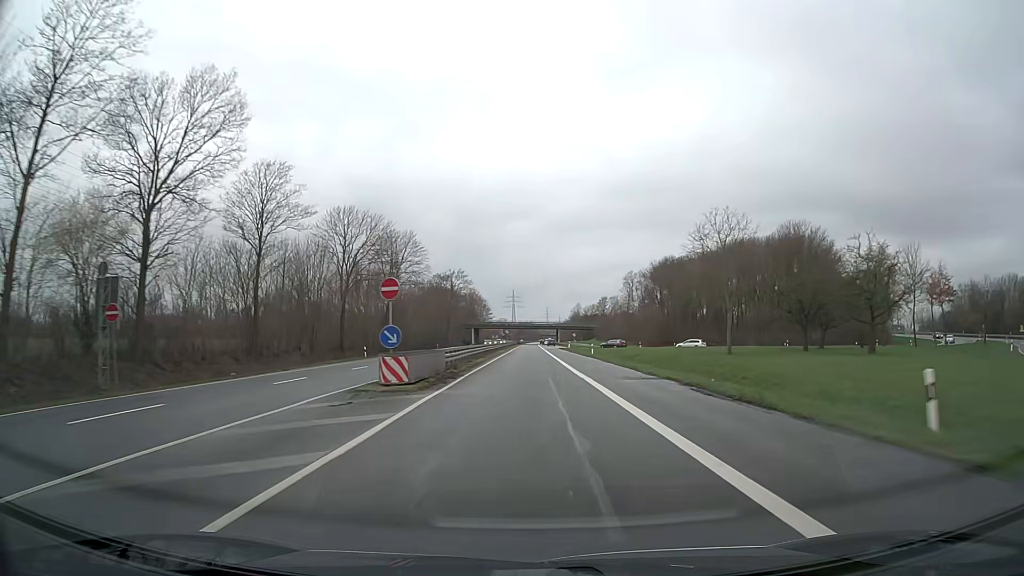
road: trunk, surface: asphalt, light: Day
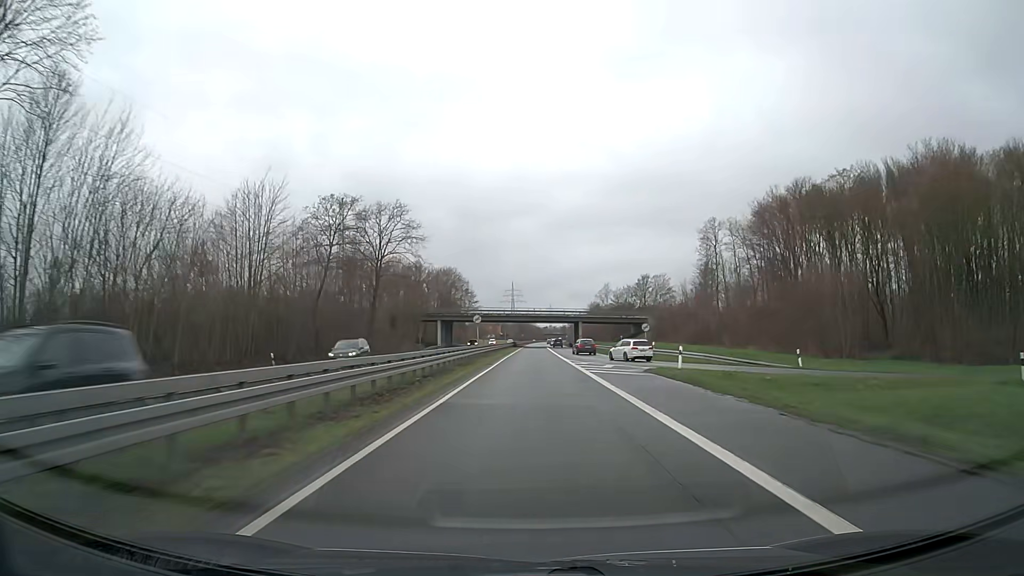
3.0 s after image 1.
(-0.1, +78.9) m; 0°
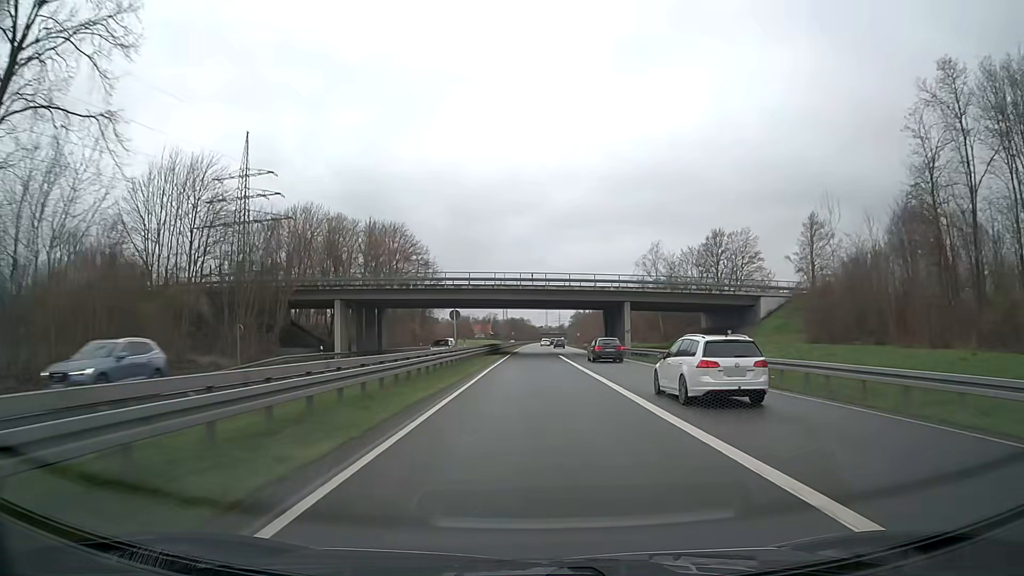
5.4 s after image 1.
(+0.3, +63.2) m; 0°
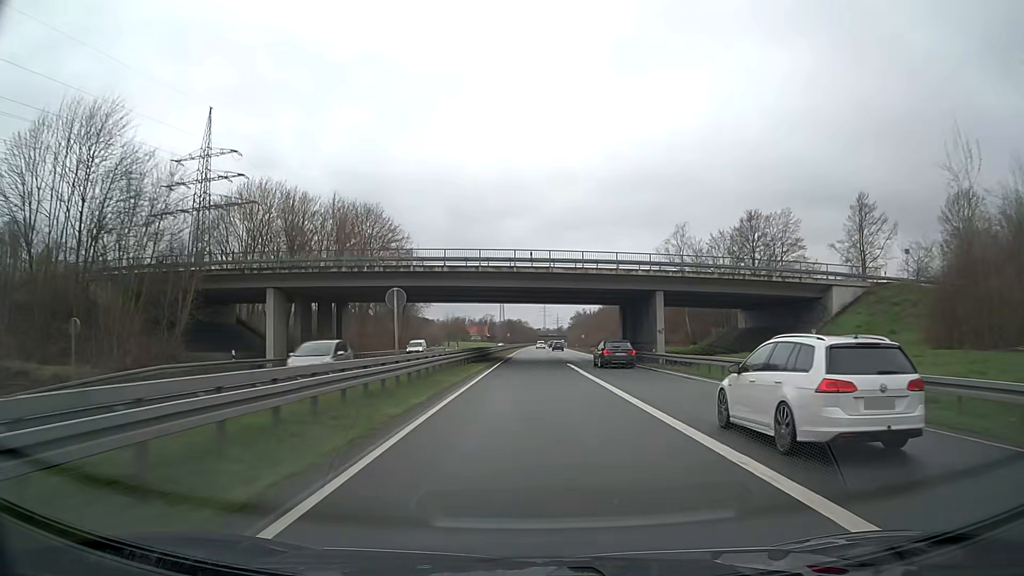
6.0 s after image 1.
(0.0, +15.8) m; 0°
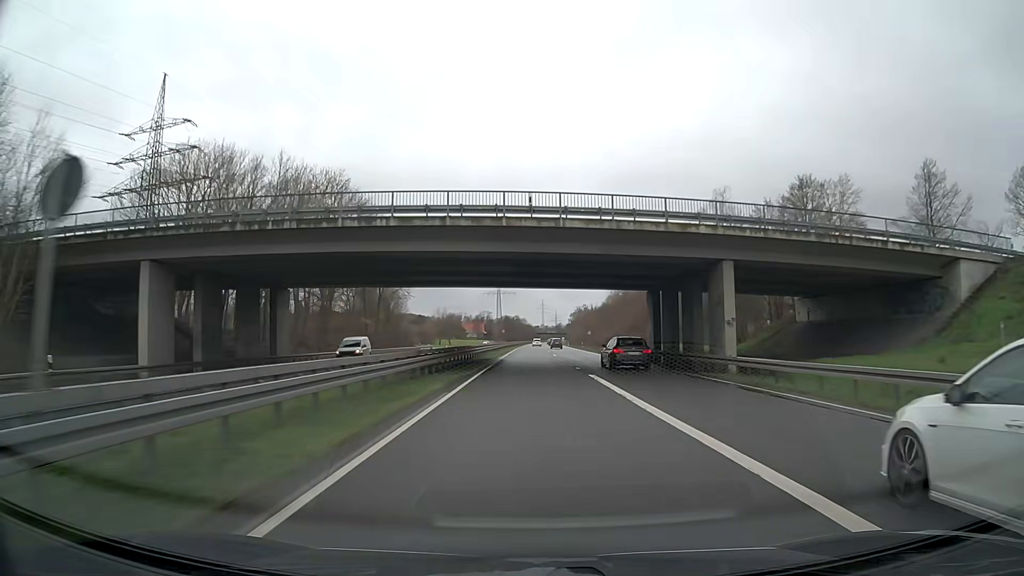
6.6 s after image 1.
(0.0, +15.9) m; 0°
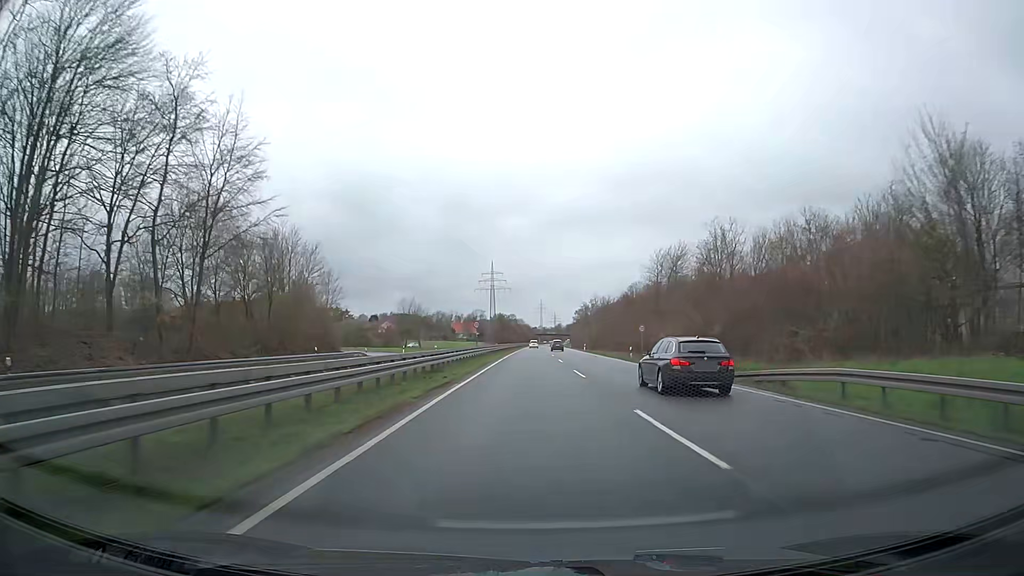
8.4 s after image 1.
(+0.3, +48.6) m; +1°
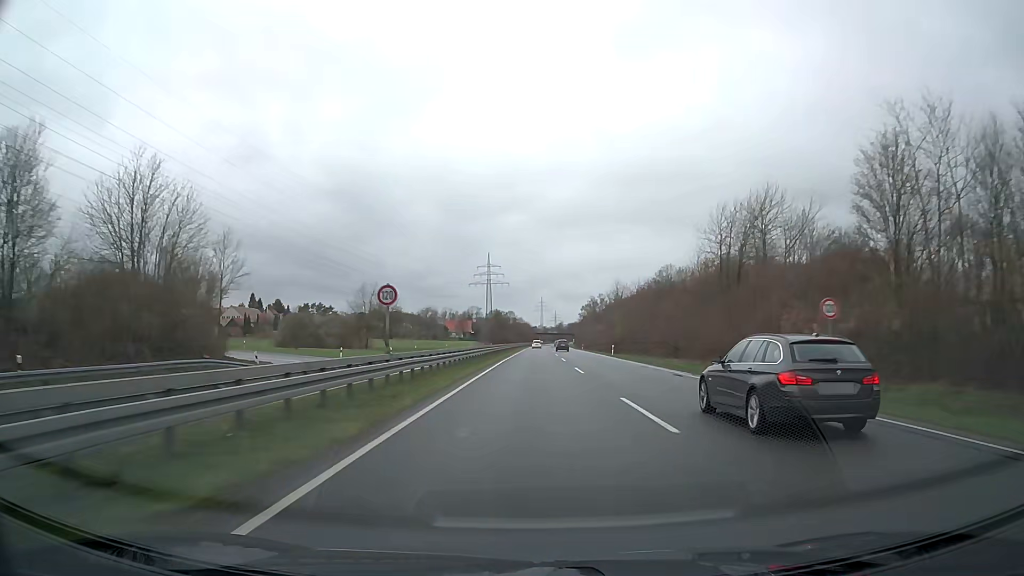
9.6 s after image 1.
(-0.5, +33.6) m; -1°
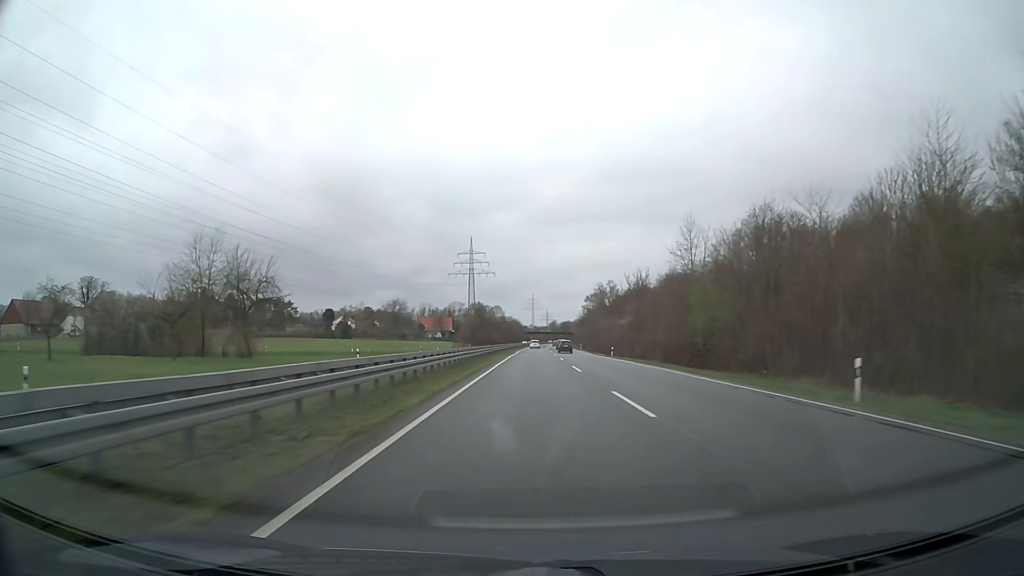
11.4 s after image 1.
(+0.3, +52.2) m; +1°
(0, +10) (0, +20) (0, +30) (0, +40) (0, +50) (+1, +60) (+1, +70) (+1, +80) (+1, +90) (+1, +100) m
